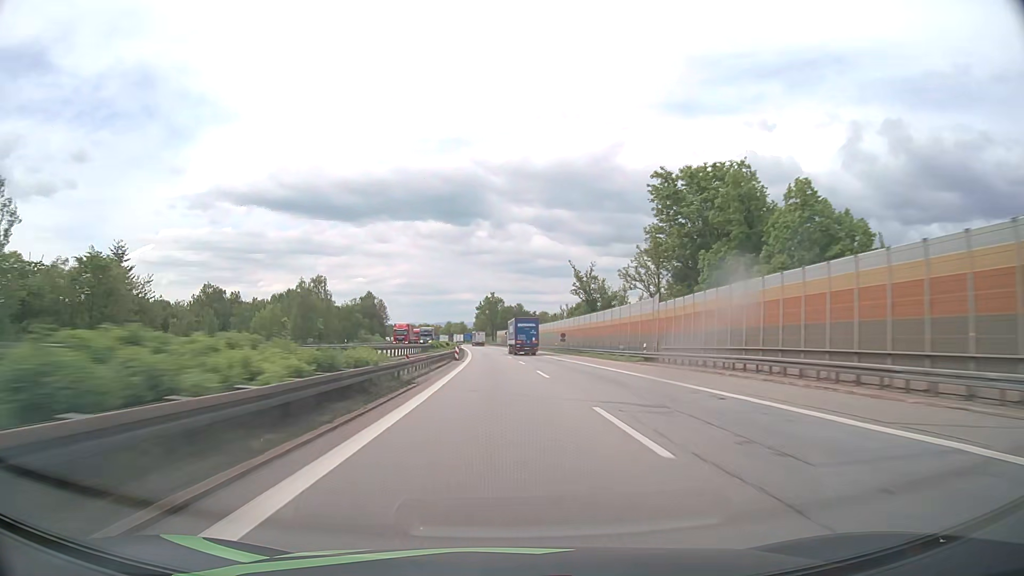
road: motorway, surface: asphalt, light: Day
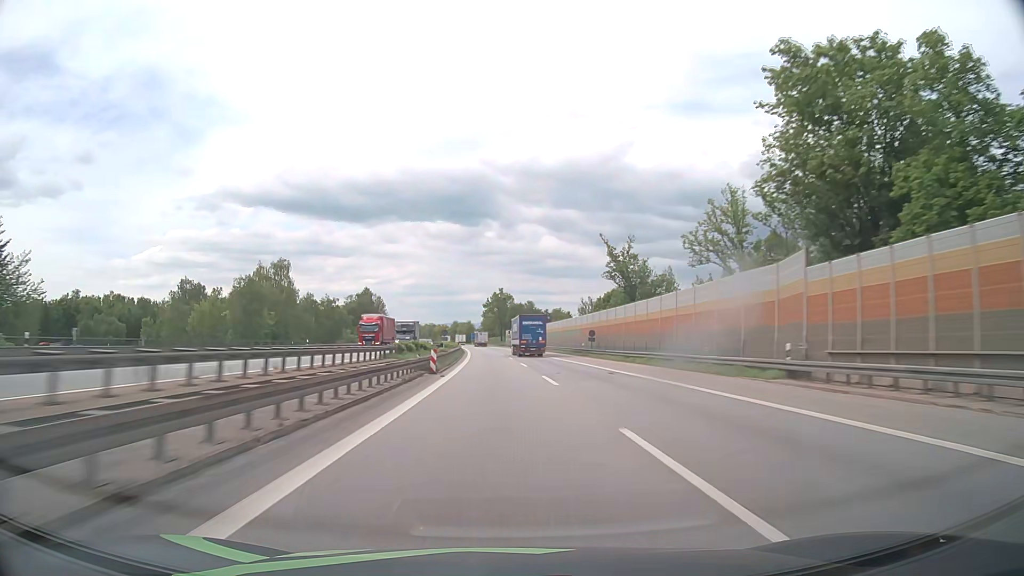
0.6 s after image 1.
(-0.2, +22.3) m; -1°
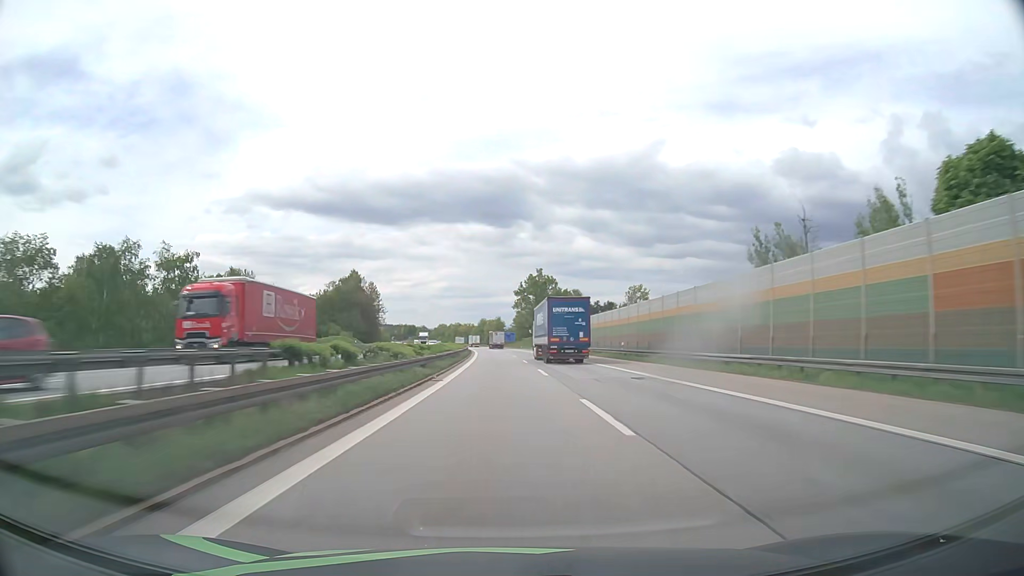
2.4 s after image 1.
(-1.5, +66.7) m; -3°
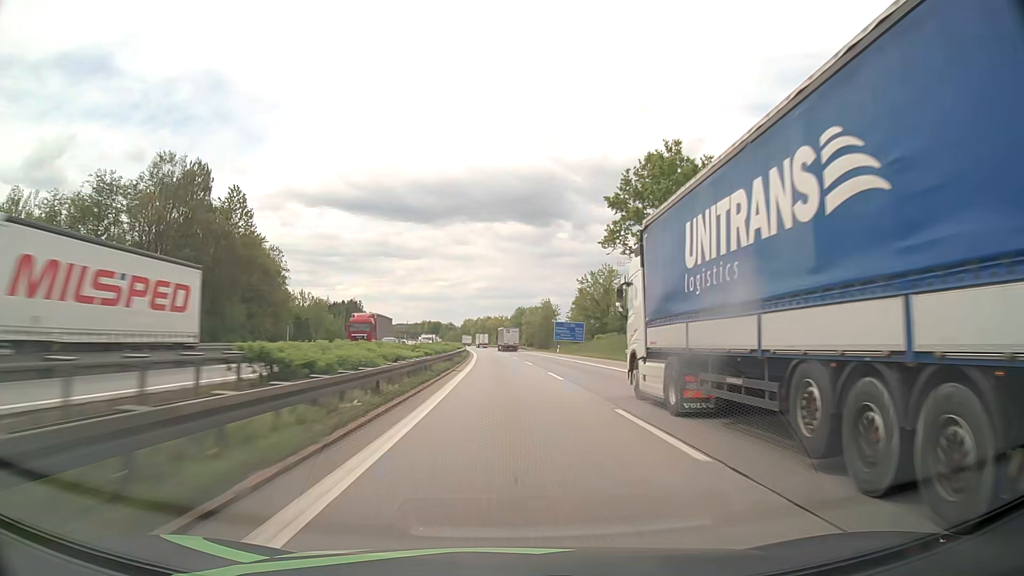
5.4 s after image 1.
(-3.6, +111.0) m; -3°
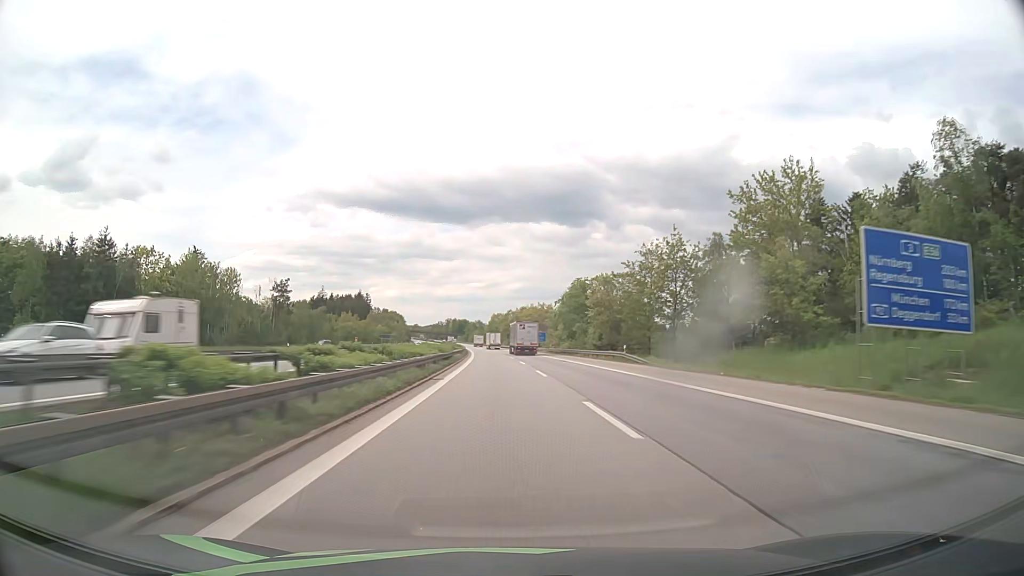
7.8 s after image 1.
(-2.0, +88.8) m; -3°
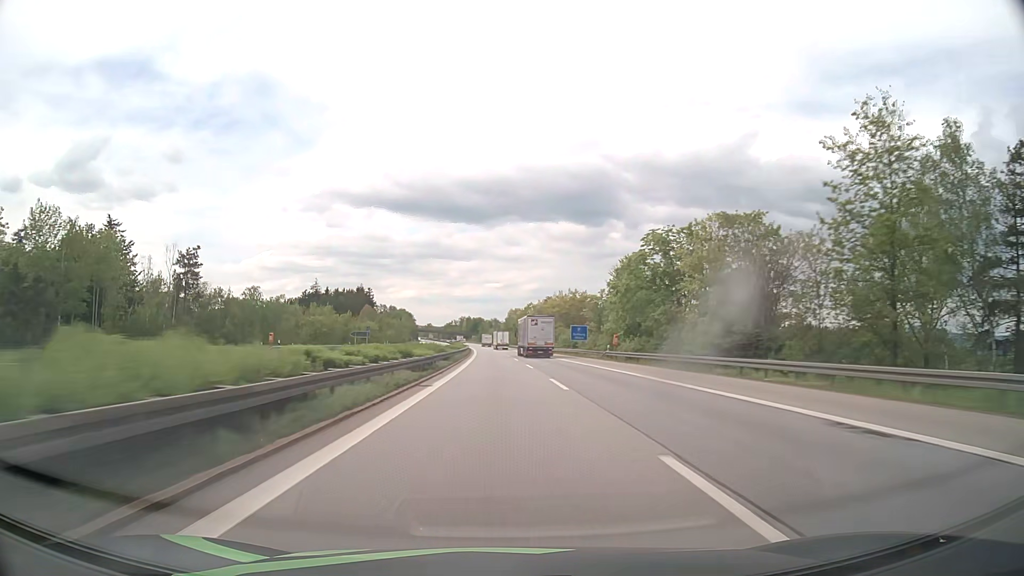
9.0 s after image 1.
(-0.5, +44.4) m; -1°
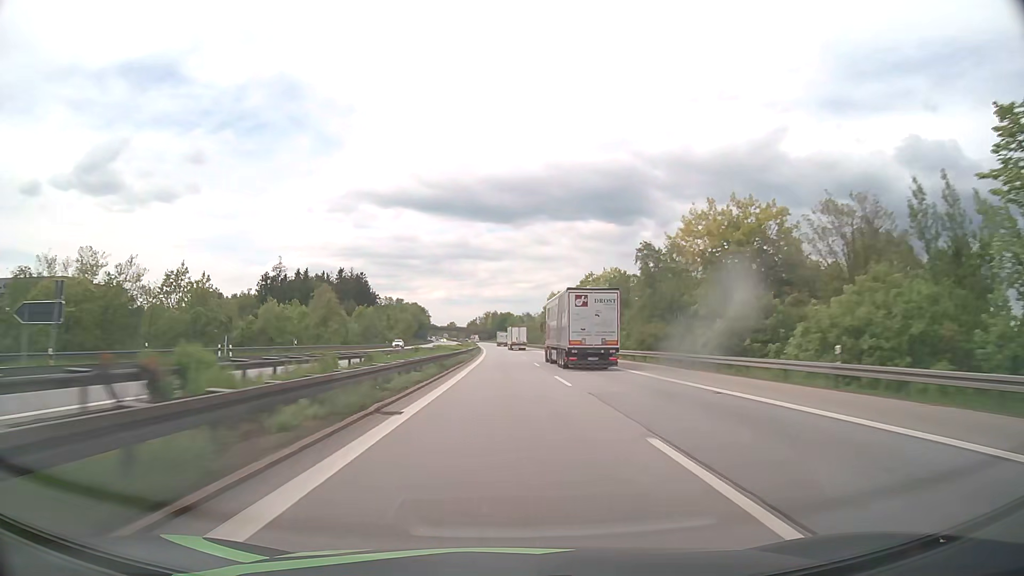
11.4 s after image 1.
(-2.1, +88.9) m; -3°
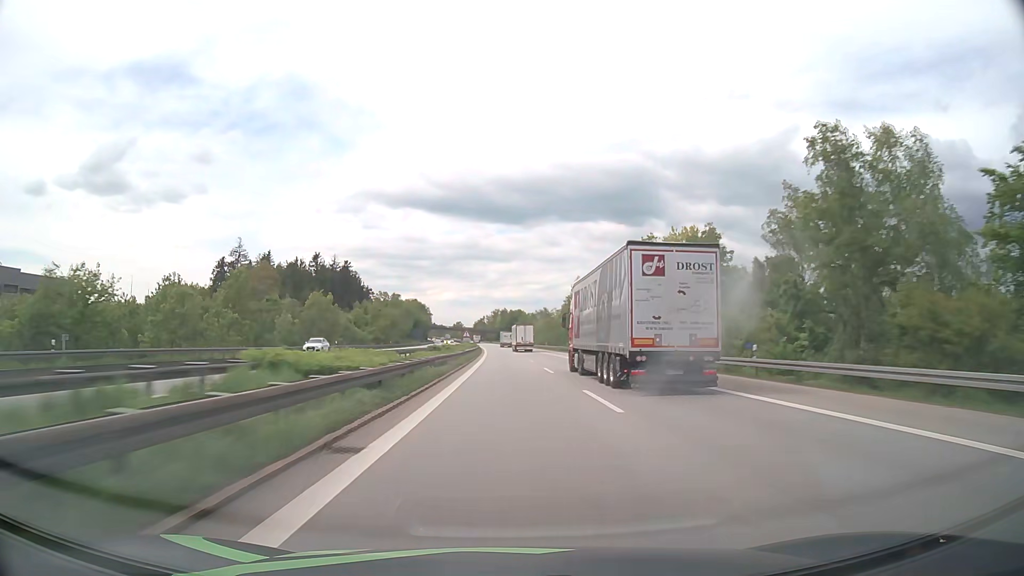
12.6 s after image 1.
(-0.4, +44.5) m; -1°
(0, +10) (0, +20) (0, +30) (0, +40) (0, +50) (0, +60) (0, +70) (-1, +80) (-1, +90) (-1, +100) m
